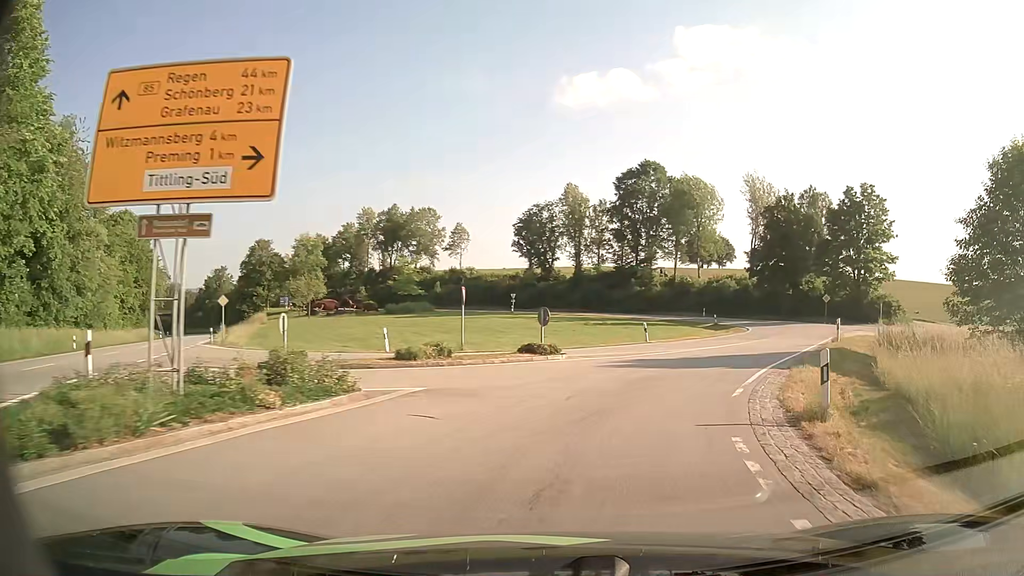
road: tertiary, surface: asphalt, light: Day
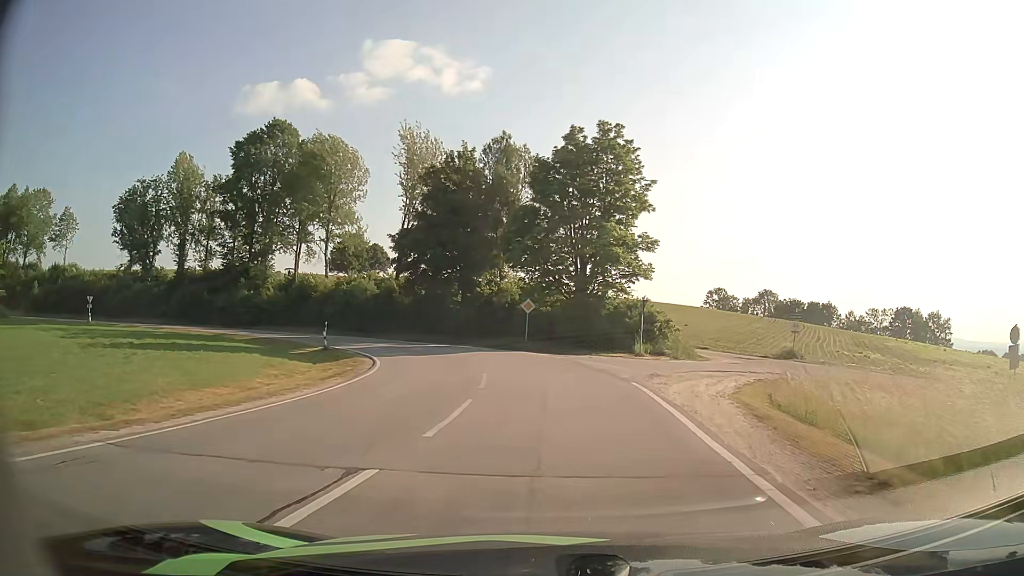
(+8.7, +26.8) m; +30°
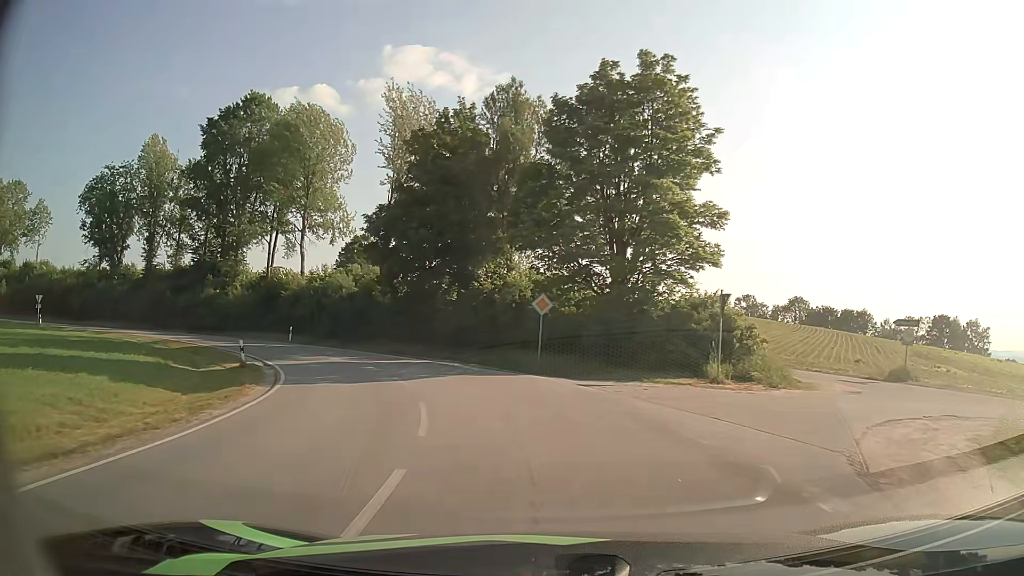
(-0.1, +12.0) m; -2°
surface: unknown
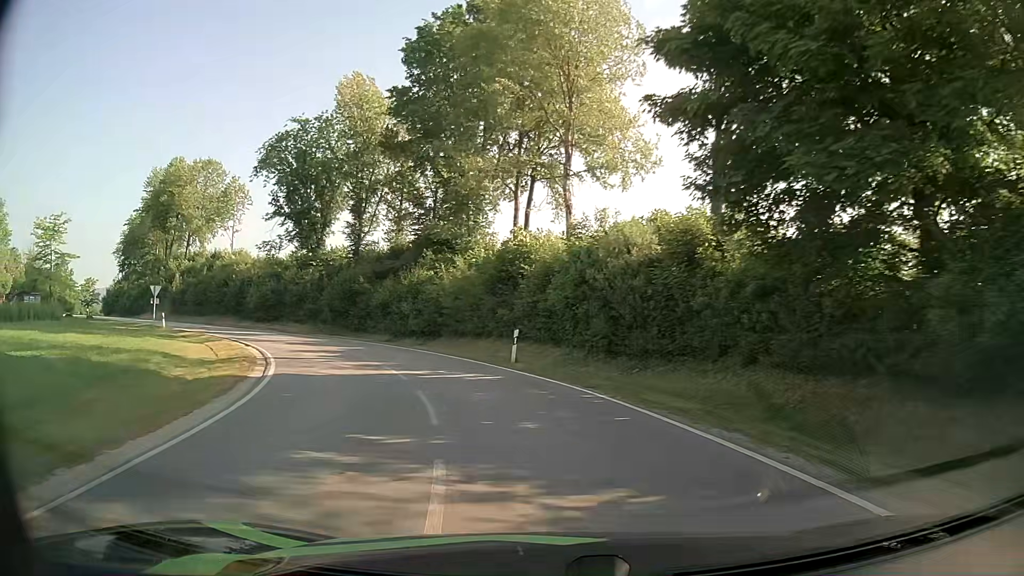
(-5.3, +24.1) m; -27°
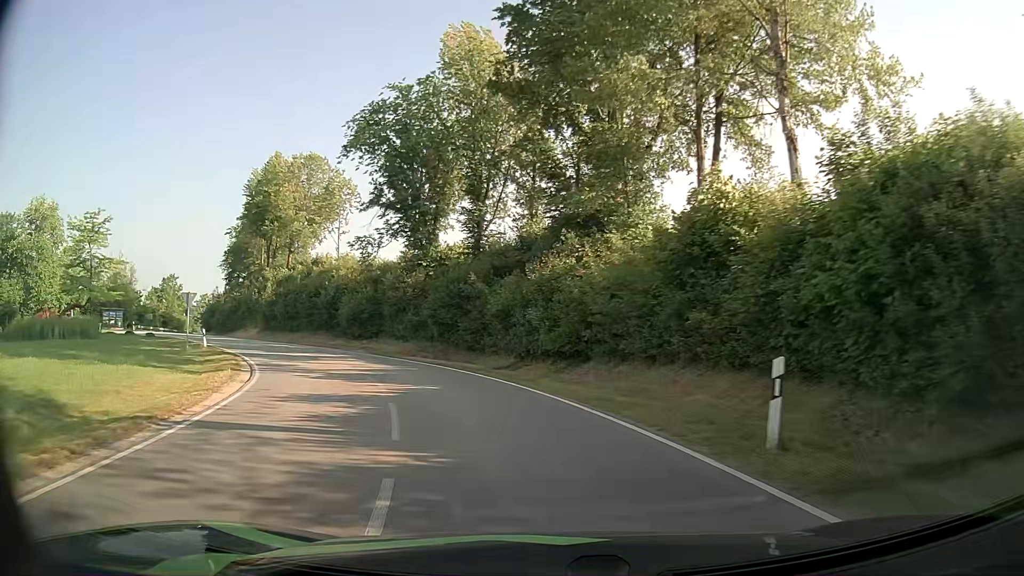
(-1.4, +13.0) m; -13°
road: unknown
